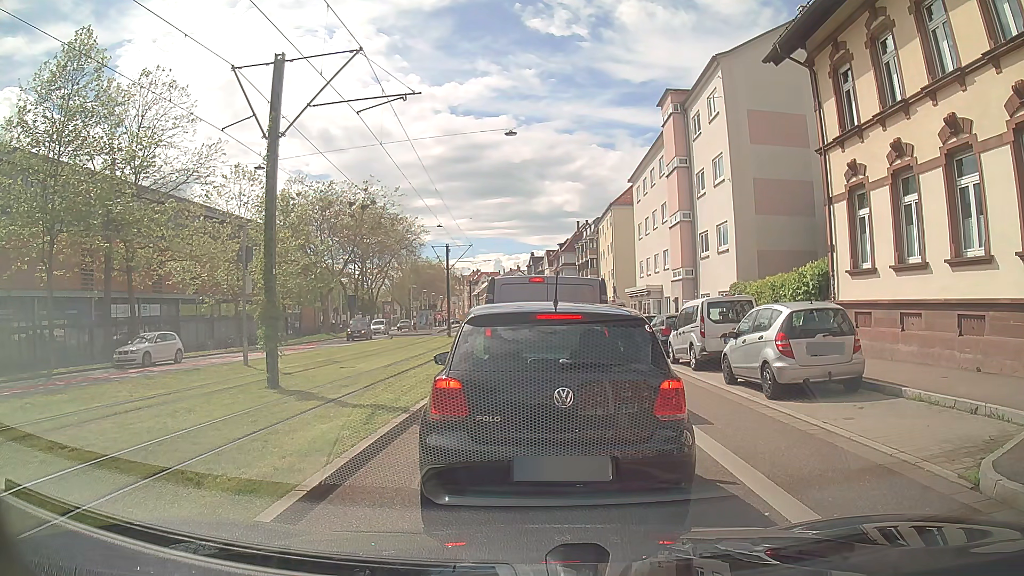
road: secondary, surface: asphalt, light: Day
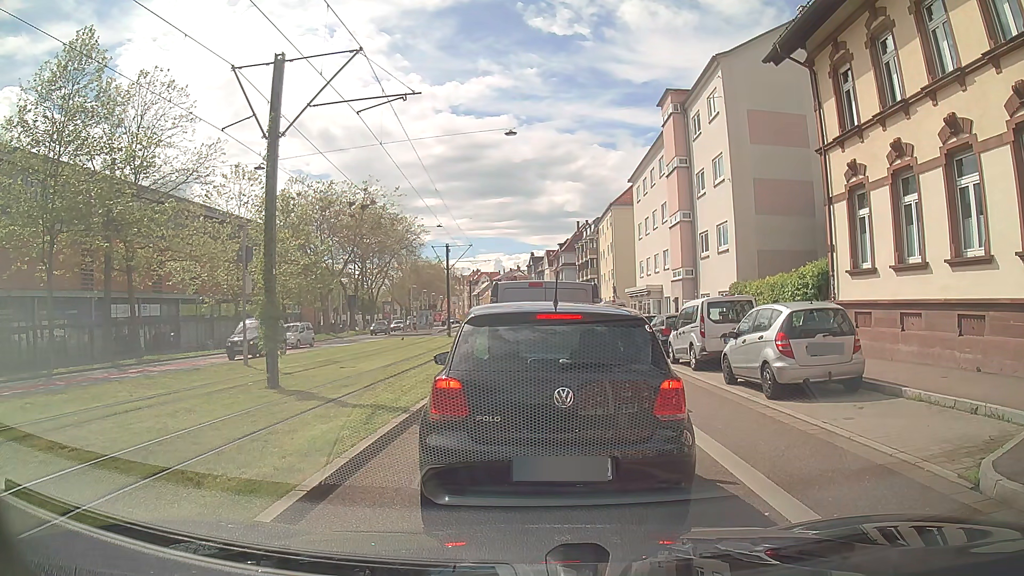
(0.0, 0.0) m; 0°
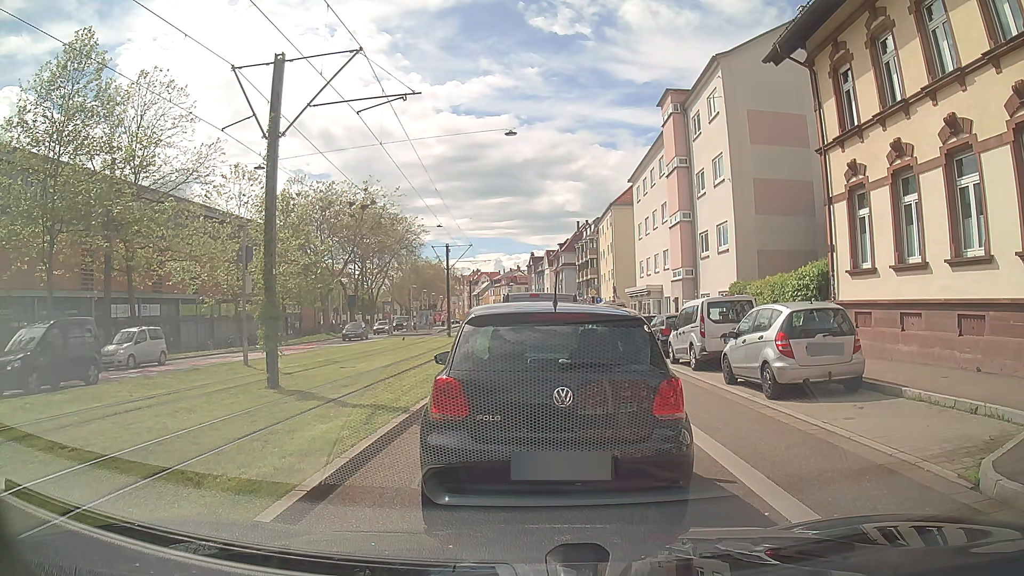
(0.0, 0.0) m; 0°
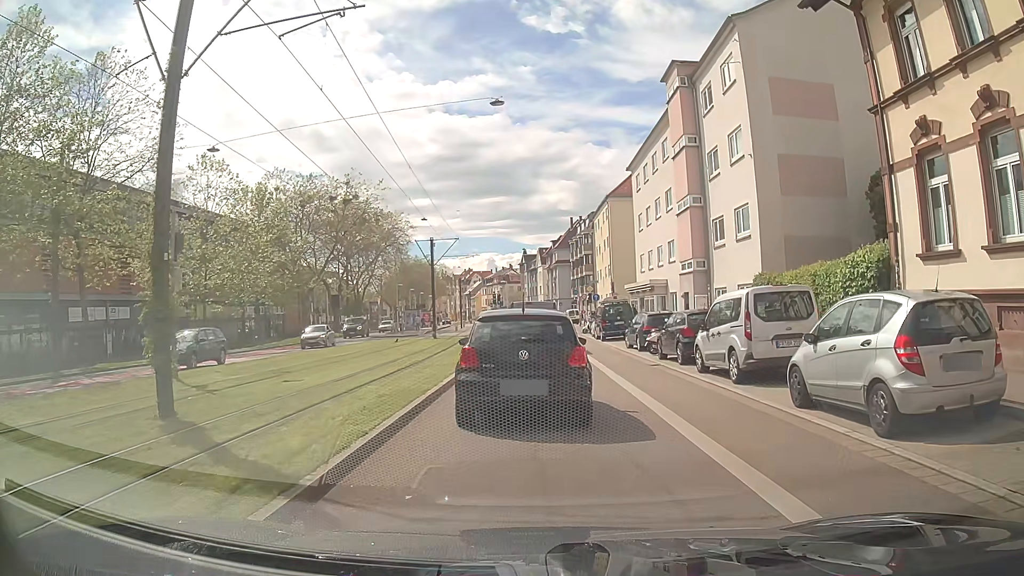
(-0.1, +4.5) m; -2°
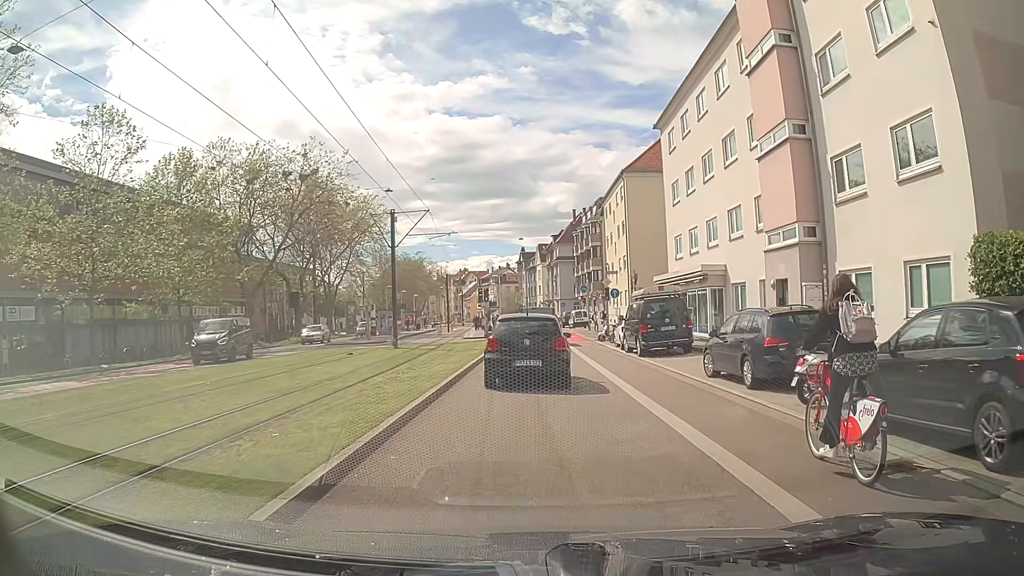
(+0.1, +13.6) m; +1°
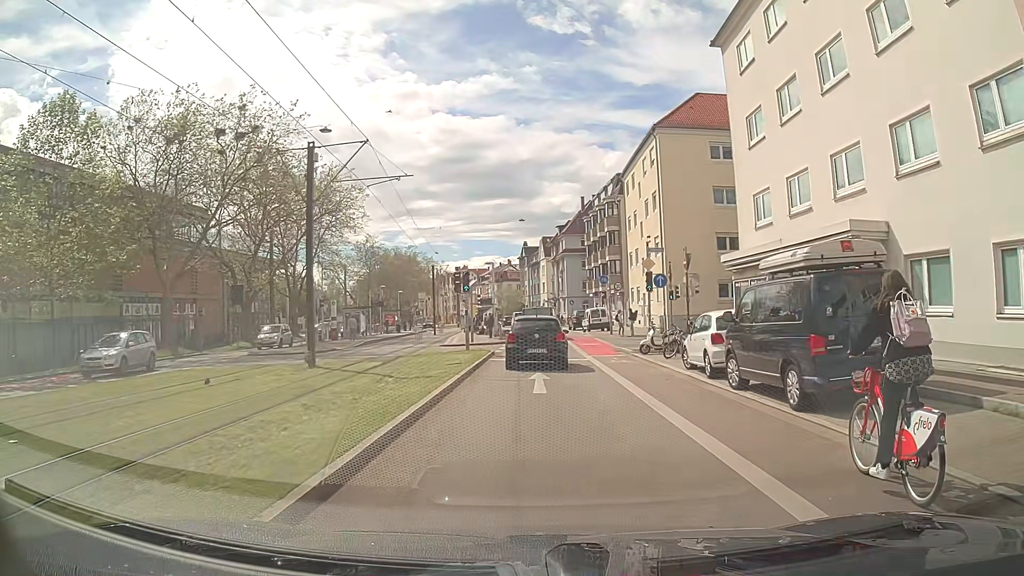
(0.0, +14.1) m; 0°
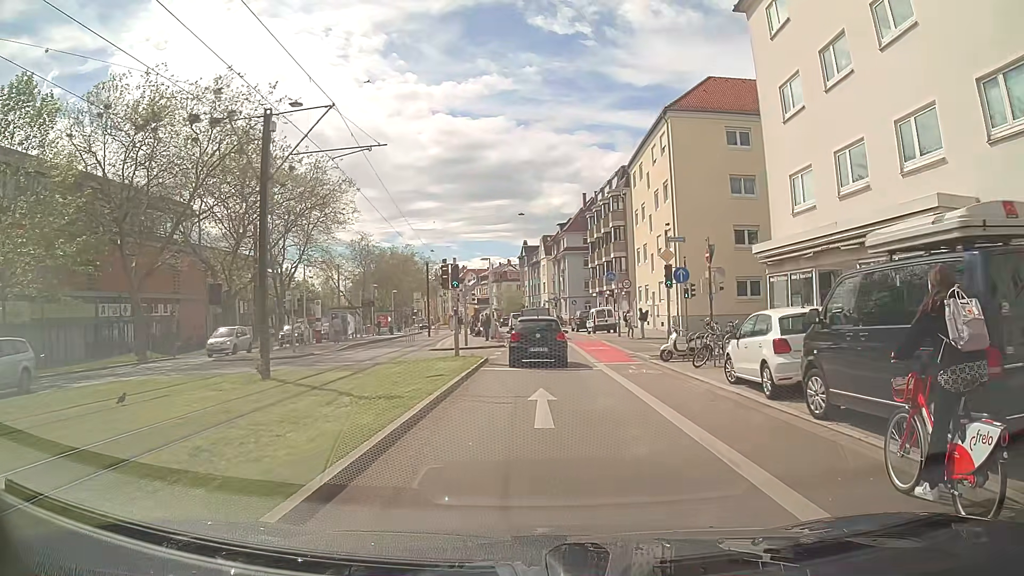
(0.0, +3.9) m; -1°
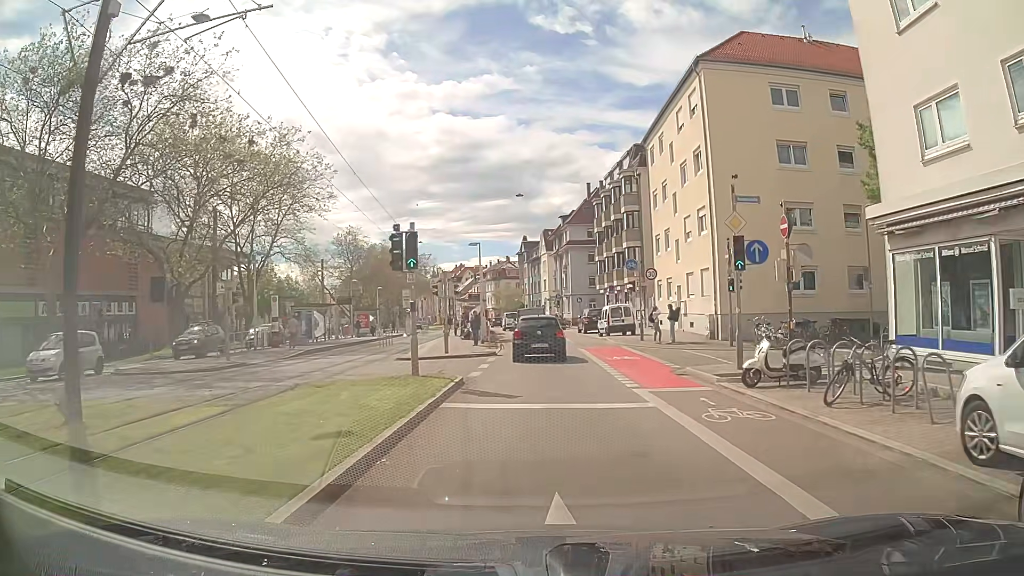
(0.0, +8.3) m; 0°
(0, +10) (0, +20) (0, +30) (0, +40) (0, +50) (0, +60) (-1, +70) (-1, +80) (-2, +90) (-3, +100) m
